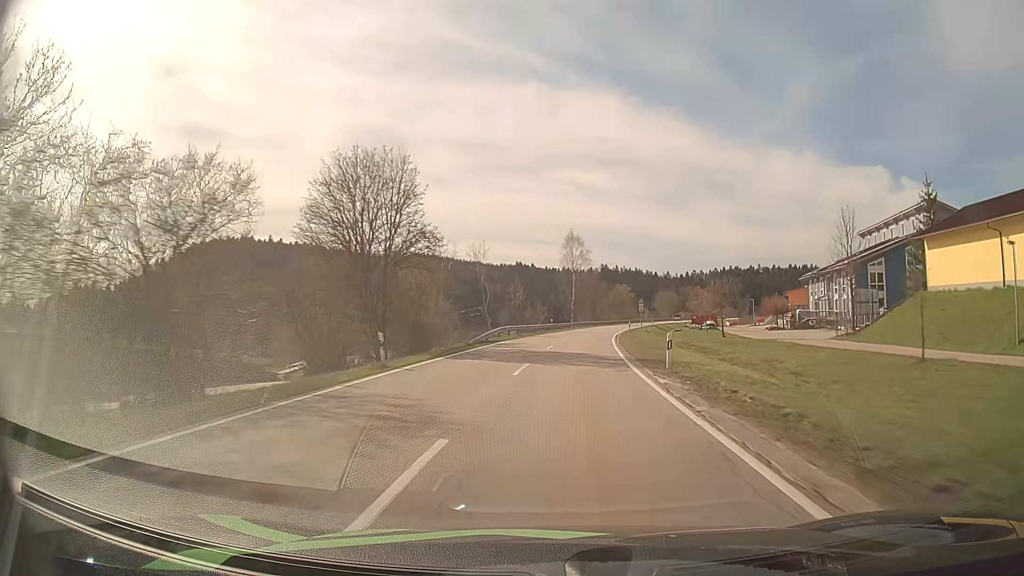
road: secondary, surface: asphalt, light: Day
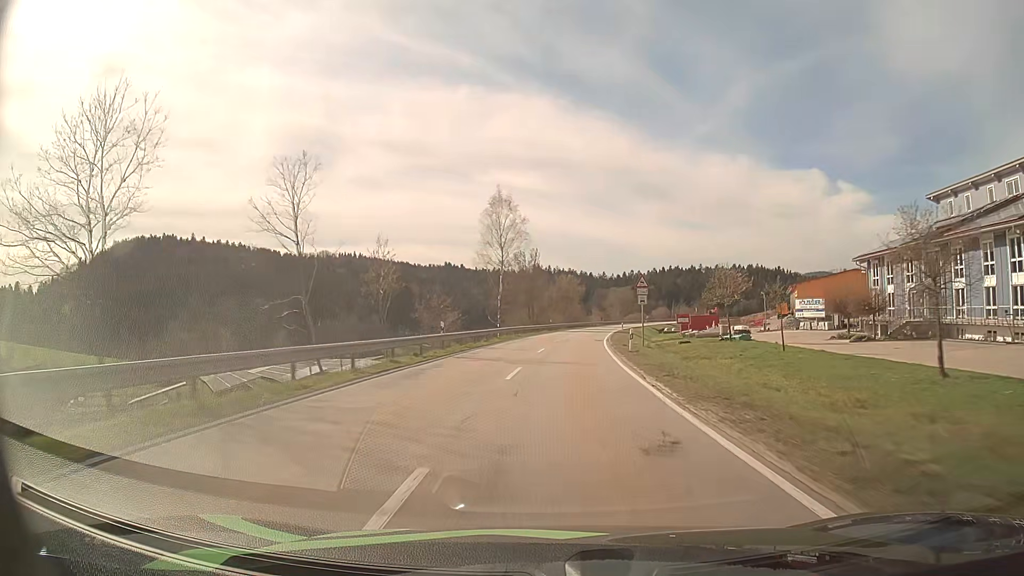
(+1.9, +41.6) m; +6°
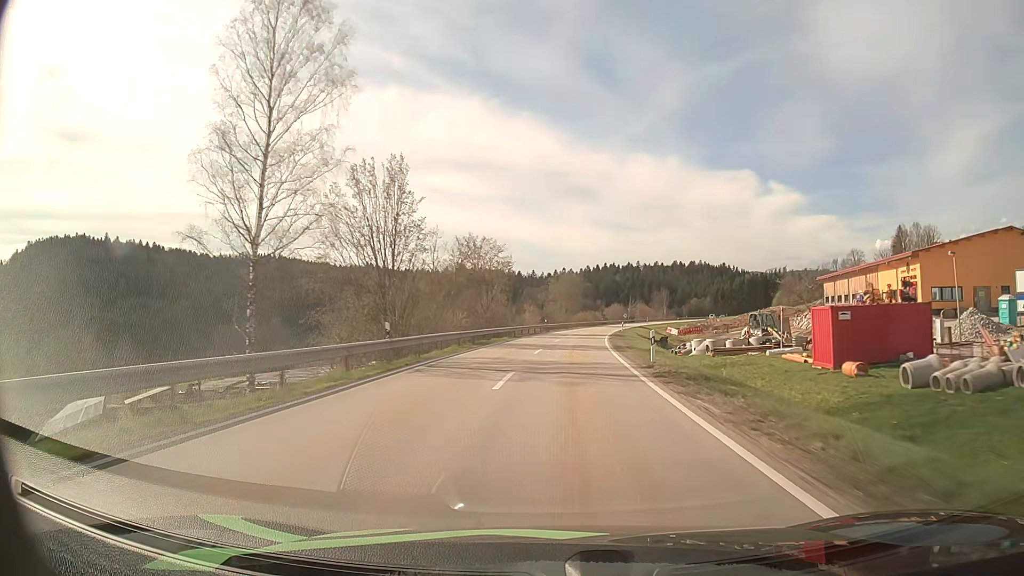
(+3.2, +56.4) m; +6°
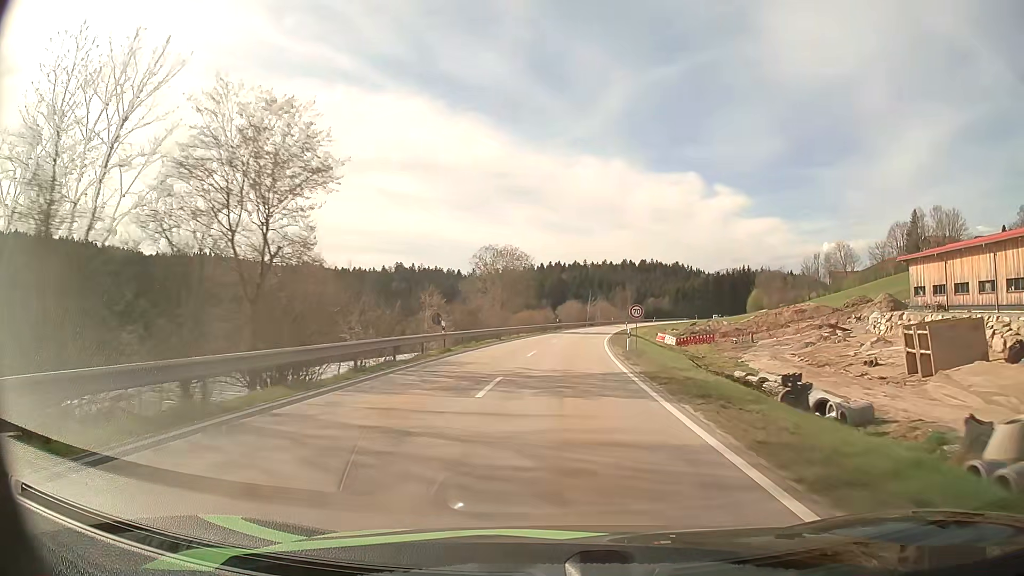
(+1.9, +42.4) m; +5°
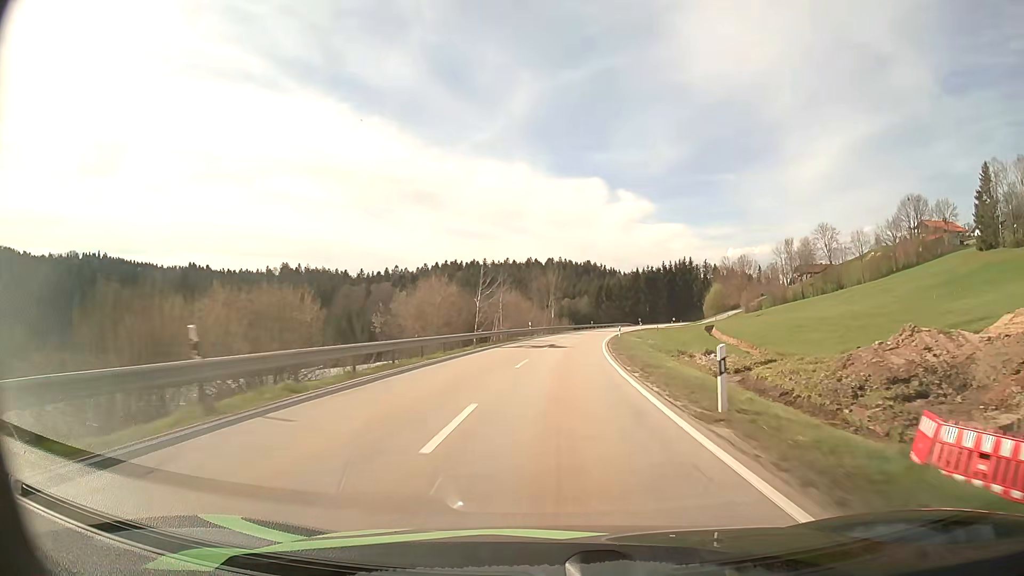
(+5.2, +71.3) m; +8°
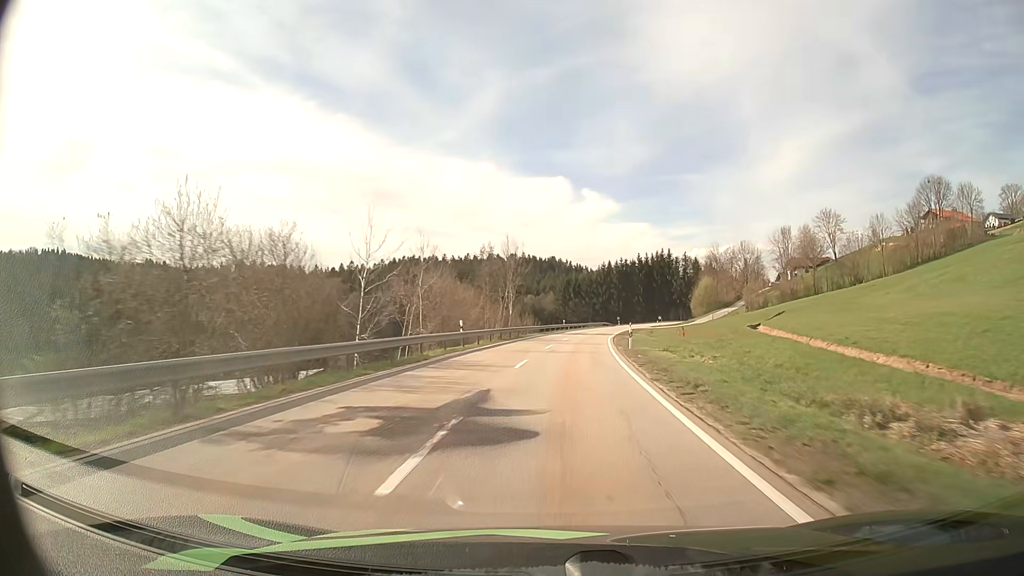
(+0.8, +29.0) m; +3°
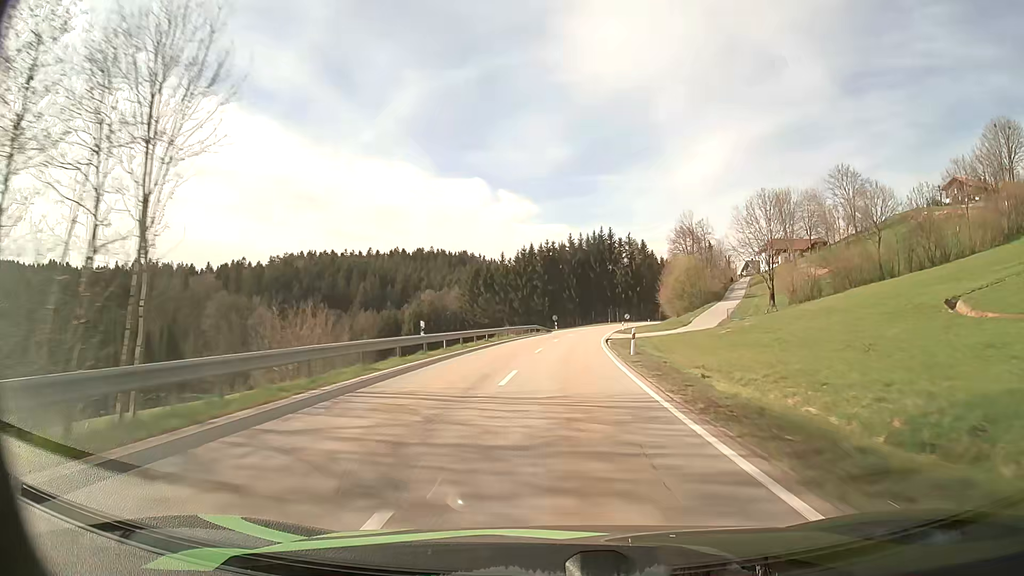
(+3.5, +58.1) m; +7°
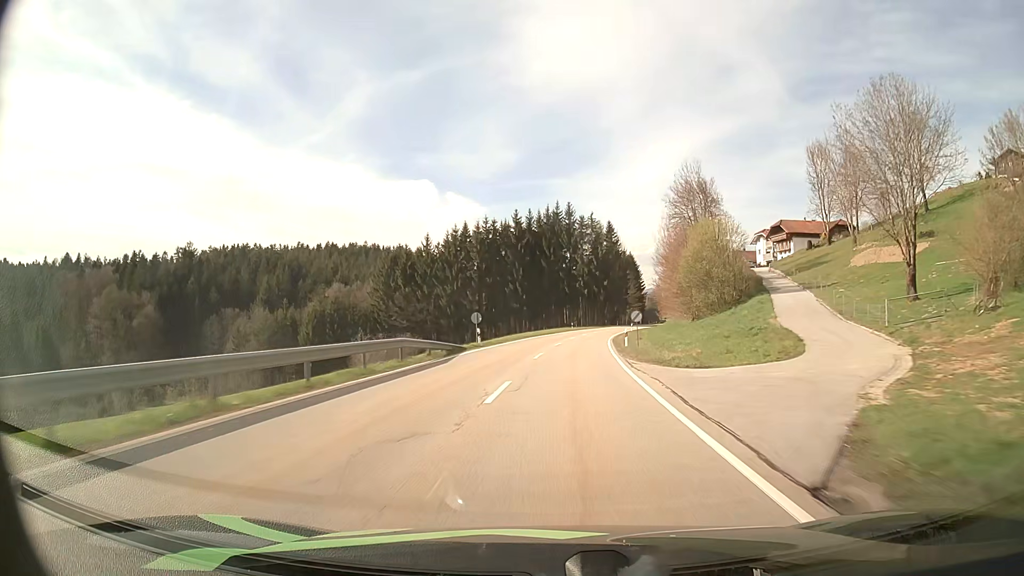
(+1.9, +44.0) m; +5°
(0, +10) (0, +20) (+1, +30) (+2, +40) (+3, +50) (+4, +60) (+5, +70) (+7, +80) (+9, +89) (+10, +99) m
